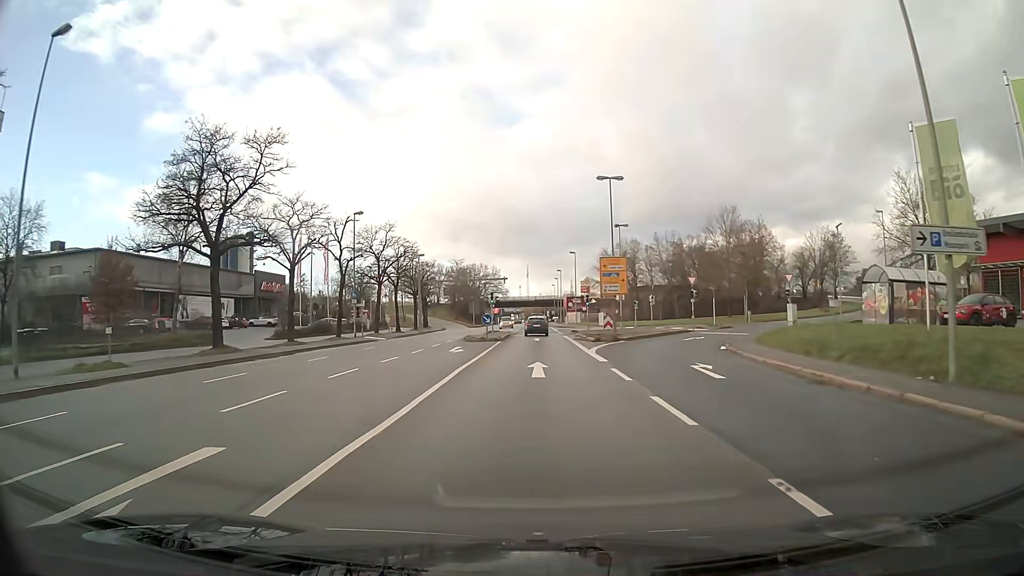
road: primary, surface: asphalt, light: Day
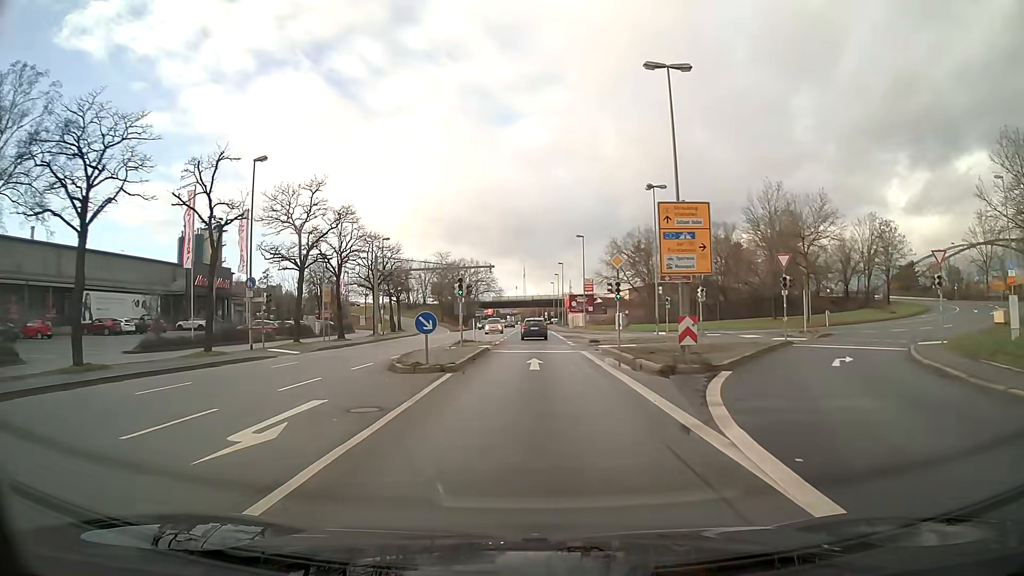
(0.0, +20.6) m; 0°
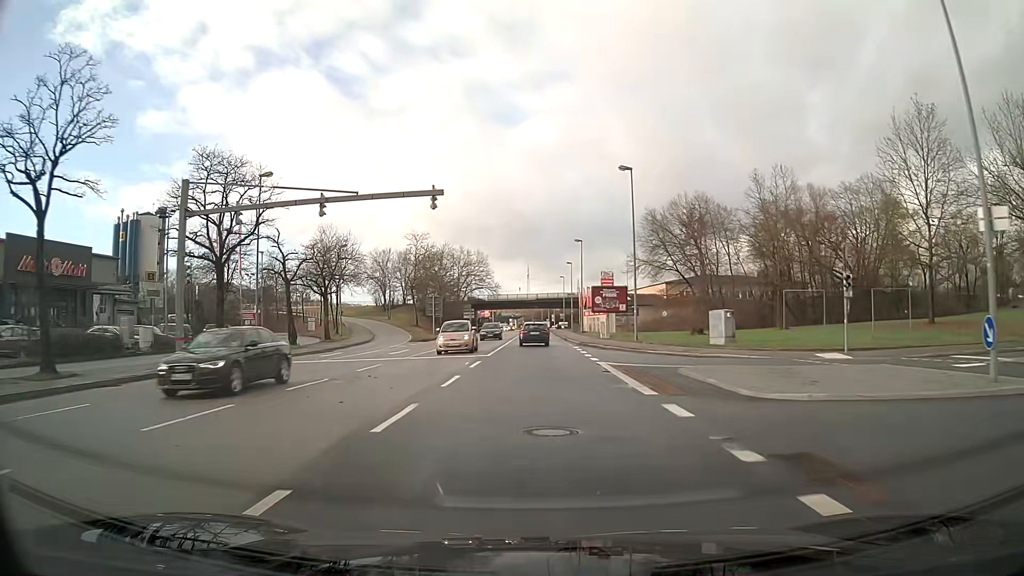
(-0.1, +34.4) m; 0°
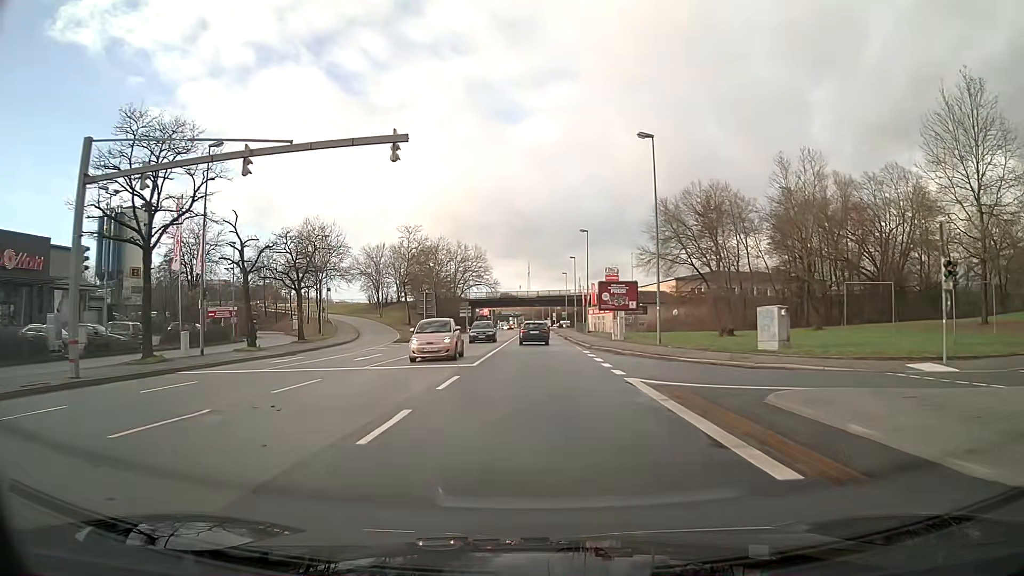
(0.0, +7.0) m; 0°
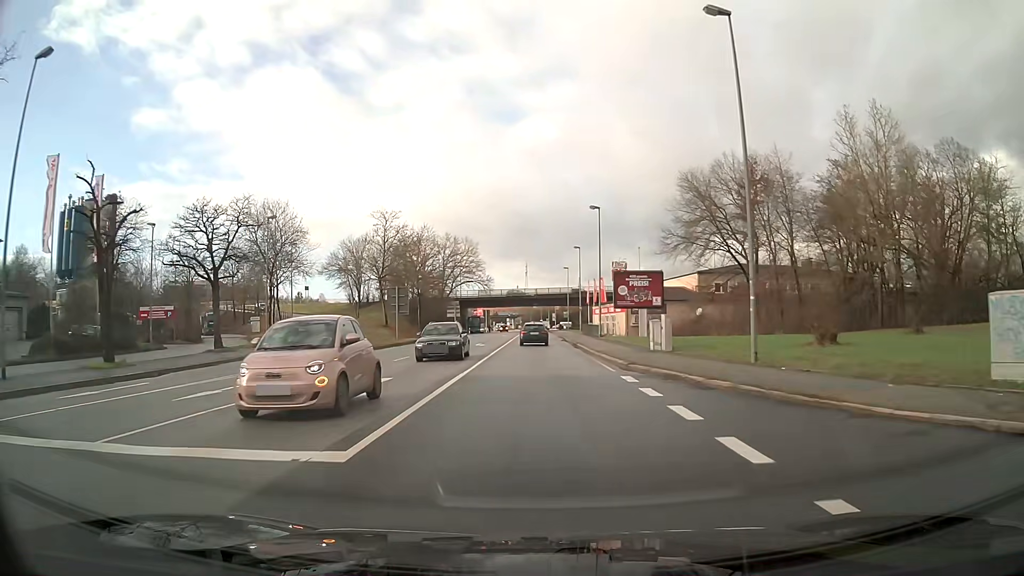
(0.0, +14.2) m; 0°
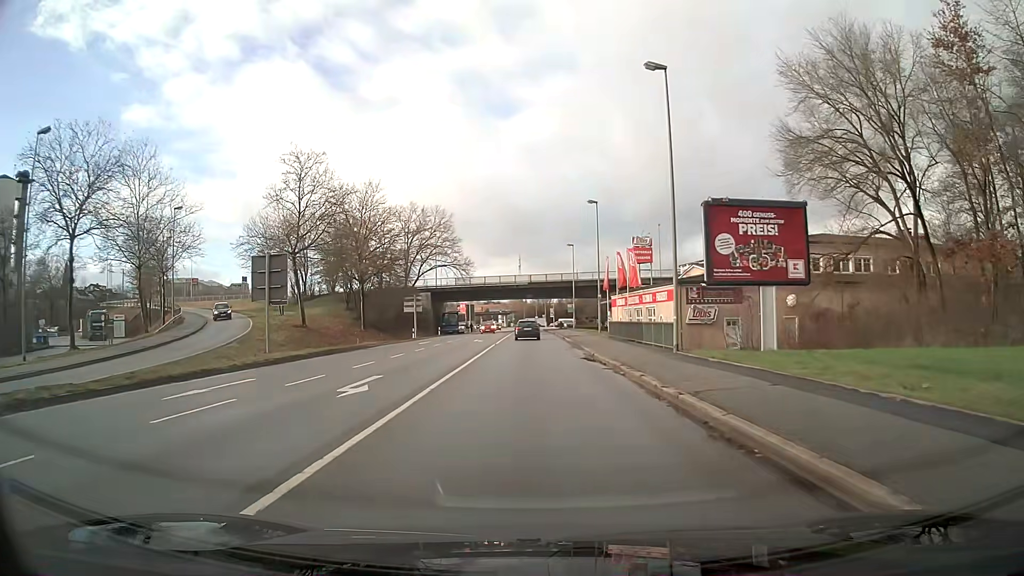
(+0.1, +29.3) m; 0°
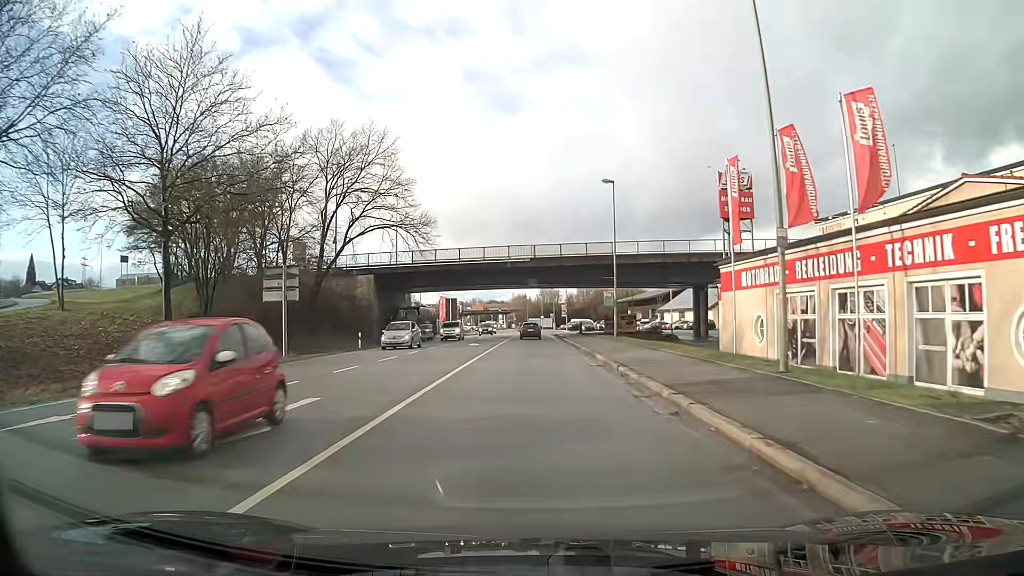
(0.0, +38.1) m; 0°
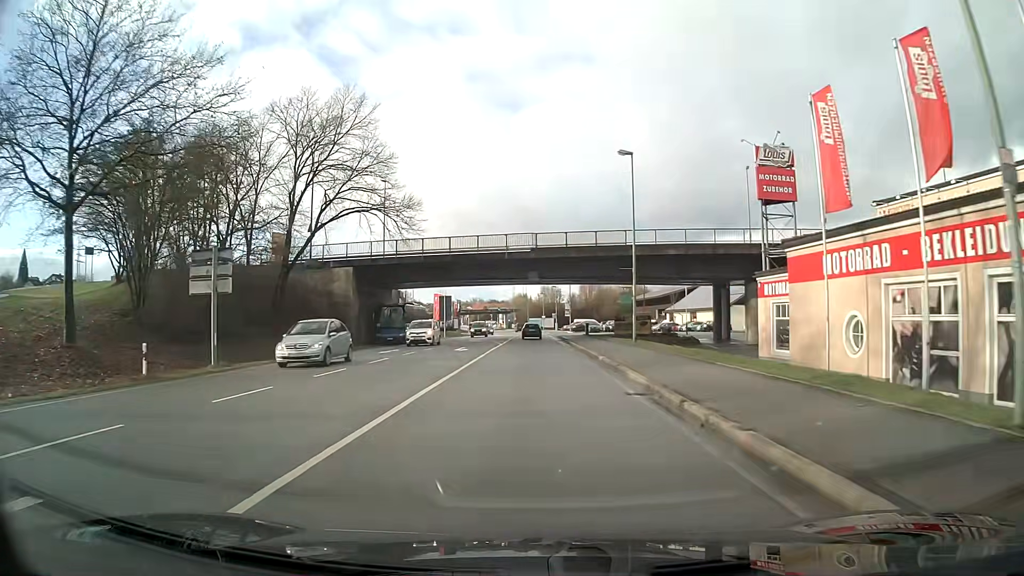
(0.0, +7.7) m; 0°
